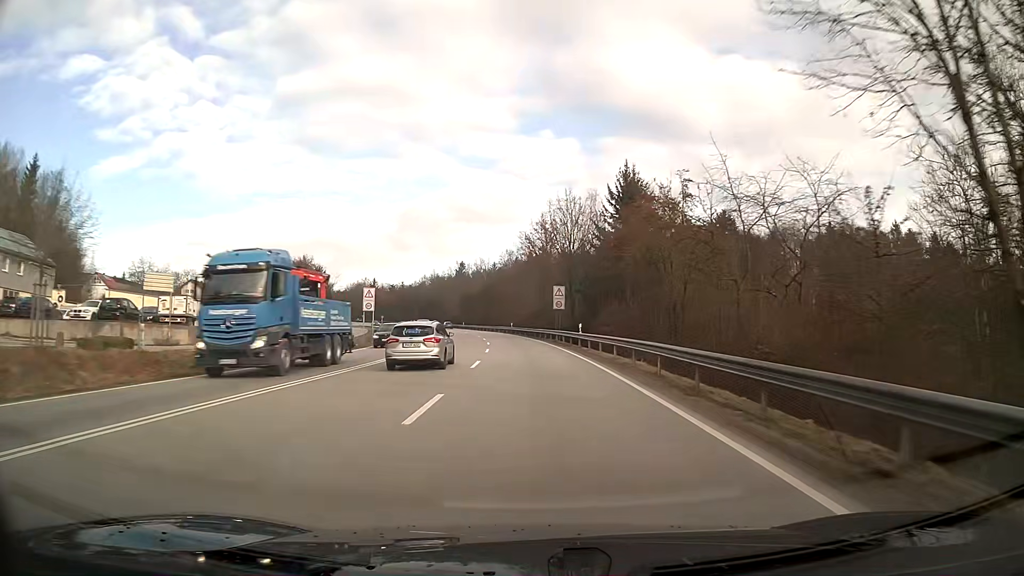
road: primary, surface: asphalt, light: Day
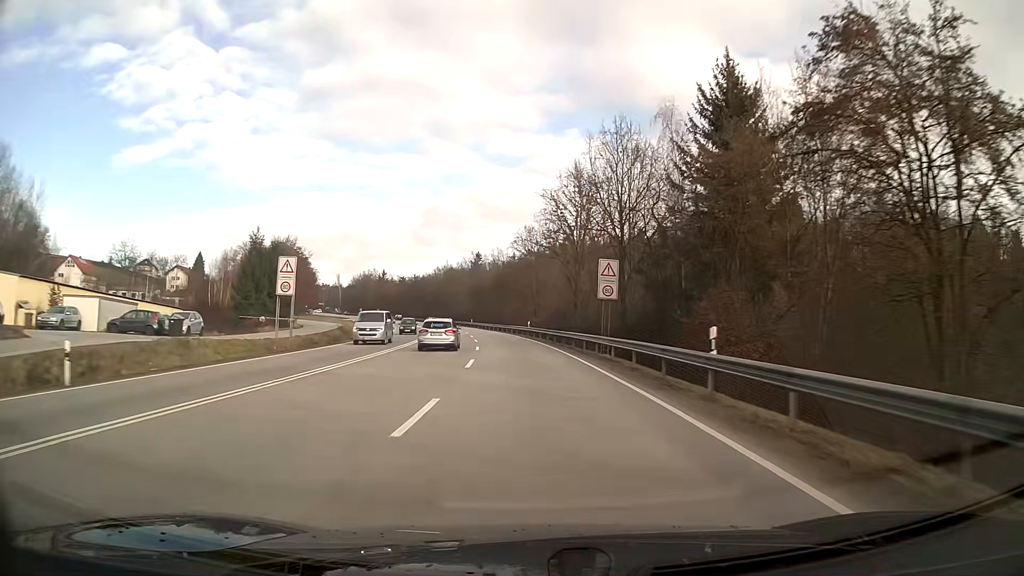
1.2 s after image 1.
(-0.4, +25.0) m; -2°
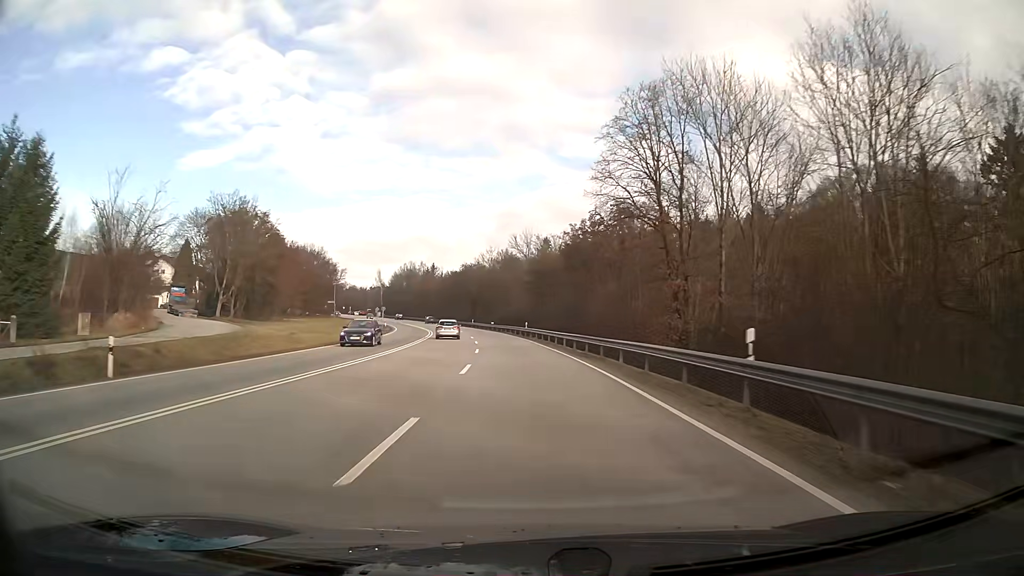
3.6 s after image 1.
(-2.8, +49.8) m; -6°
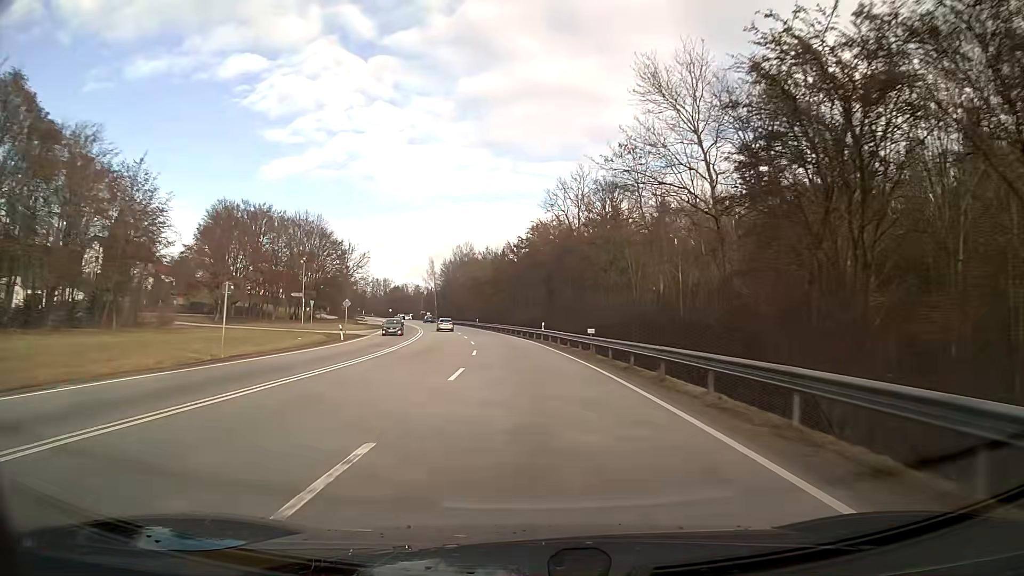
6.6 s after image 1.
(-3.9, +62.3) m; -8°
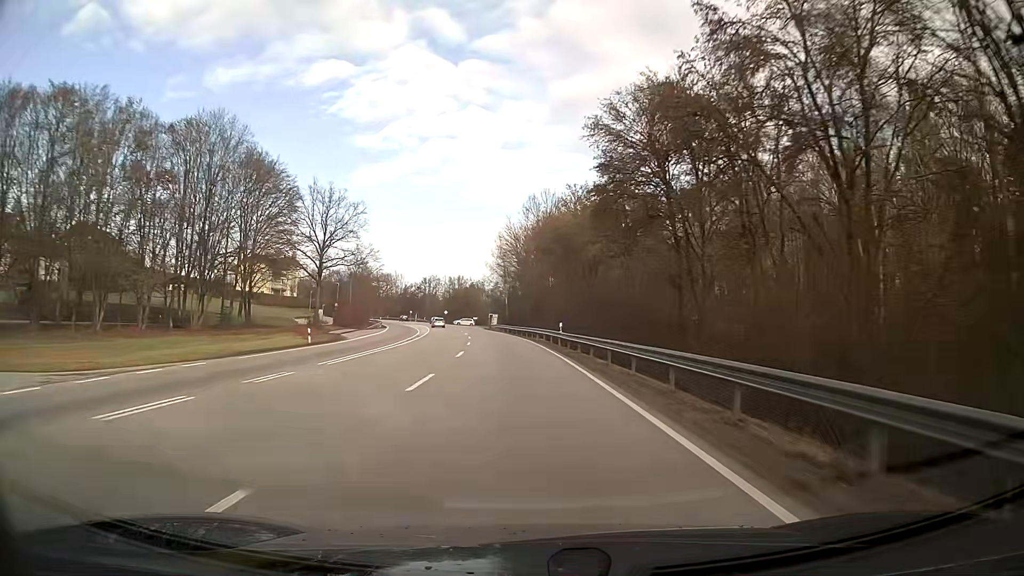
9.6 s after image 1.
(-4.3, +62.8) m; -8°
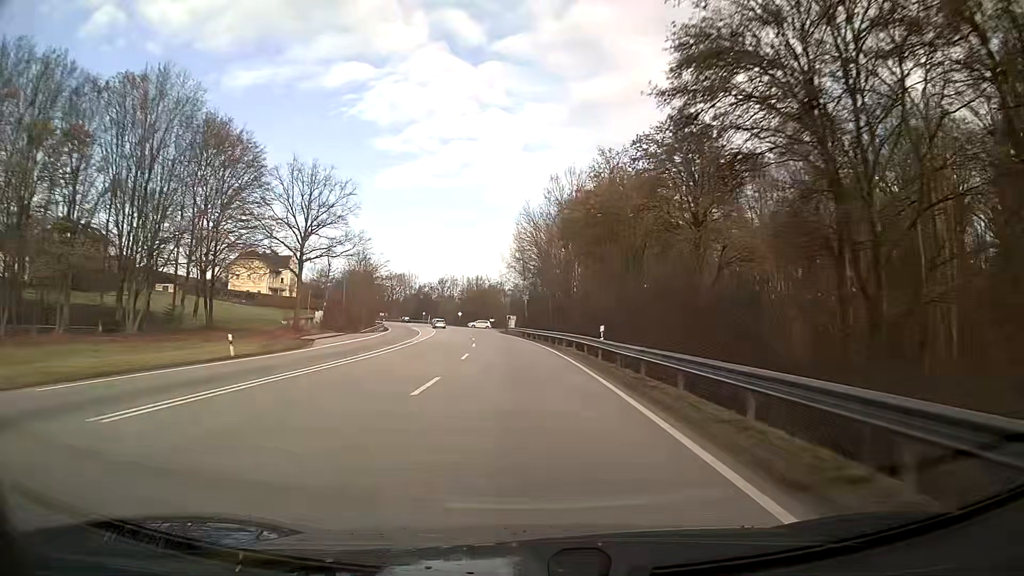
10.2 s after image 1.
(-0.2, +12.7) m; -2°
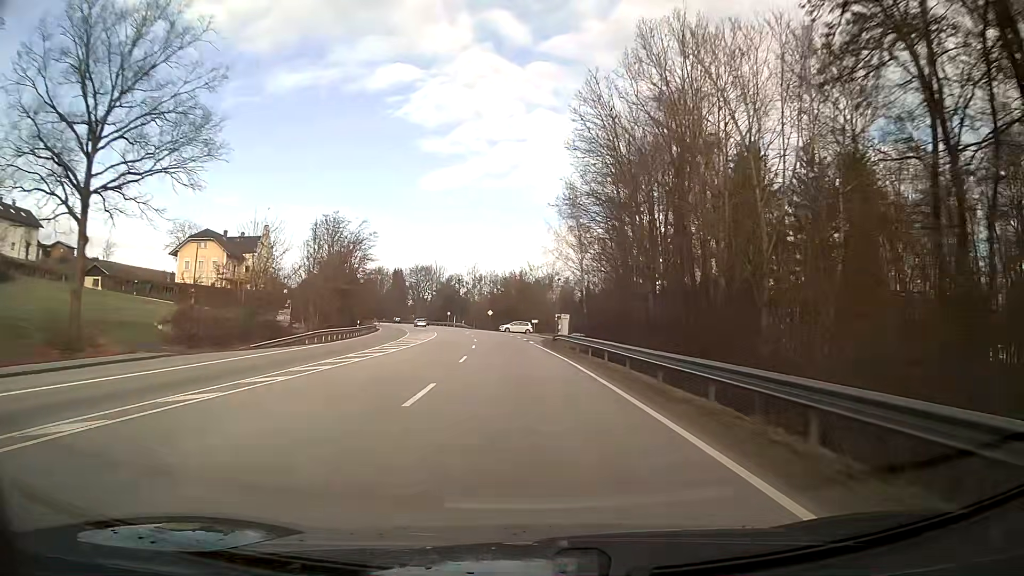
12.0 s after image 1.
(-1.2, +38.0) m; -4°
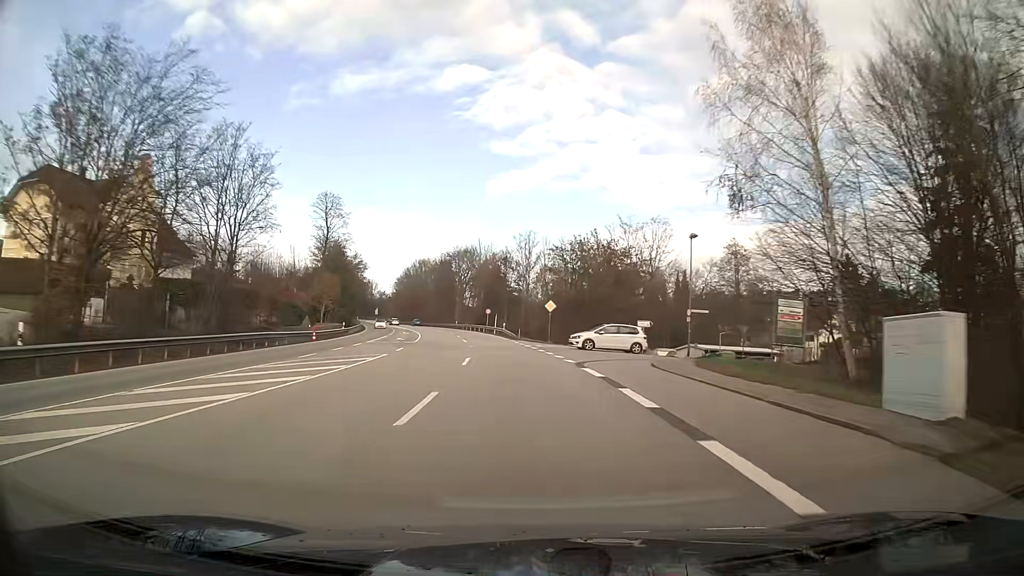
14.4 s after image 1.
(-2.4, +50.1) m; -6°
